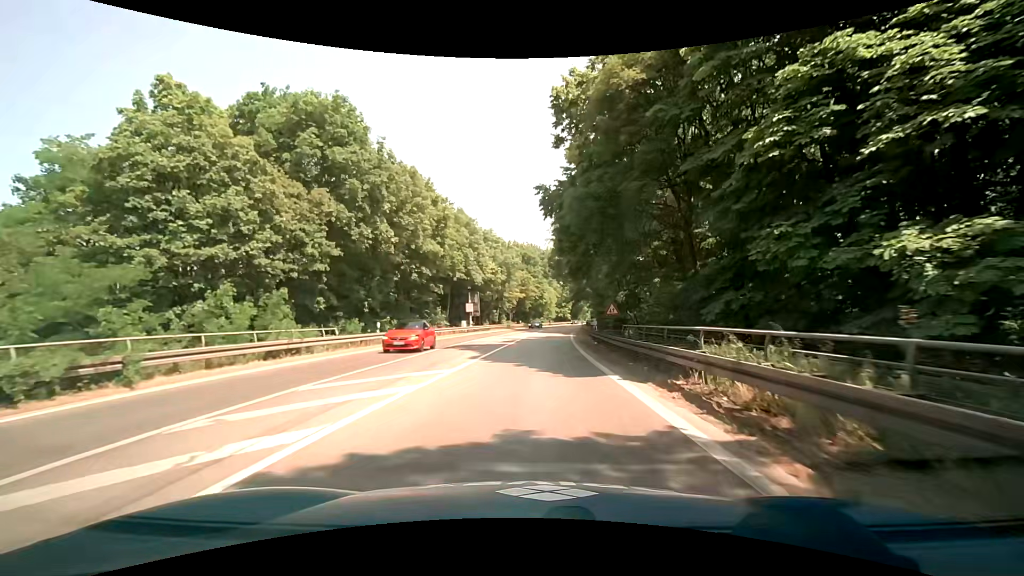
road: trunk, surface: asphalt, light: Day
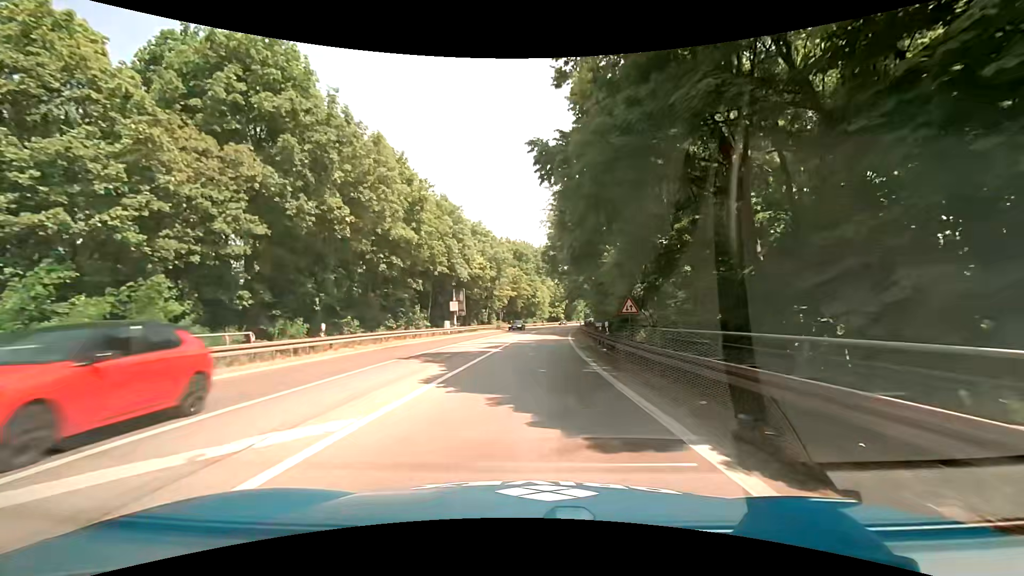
(0.0, +6.6) m; +1°
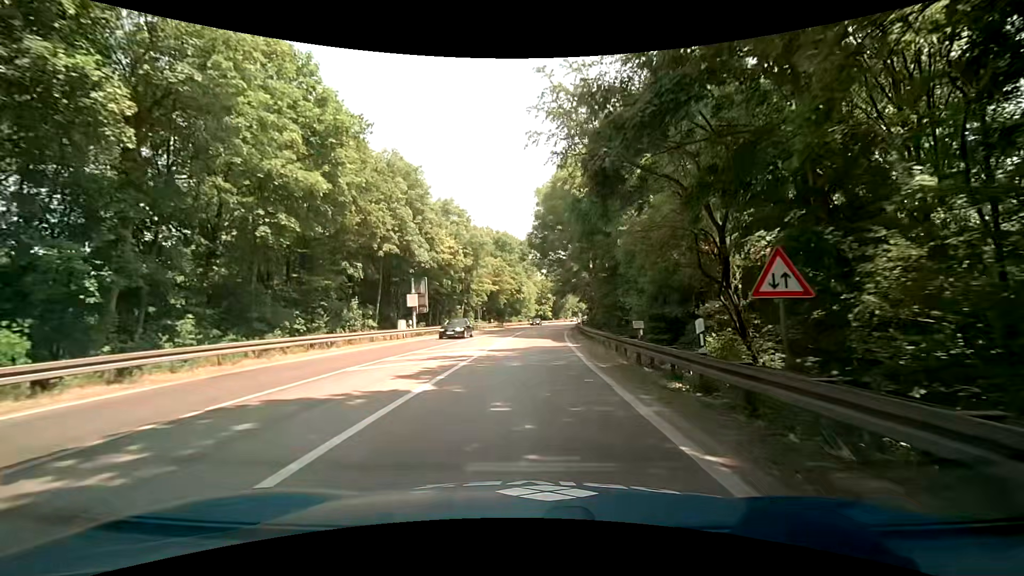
(+0.1, +13.2) m; +2°
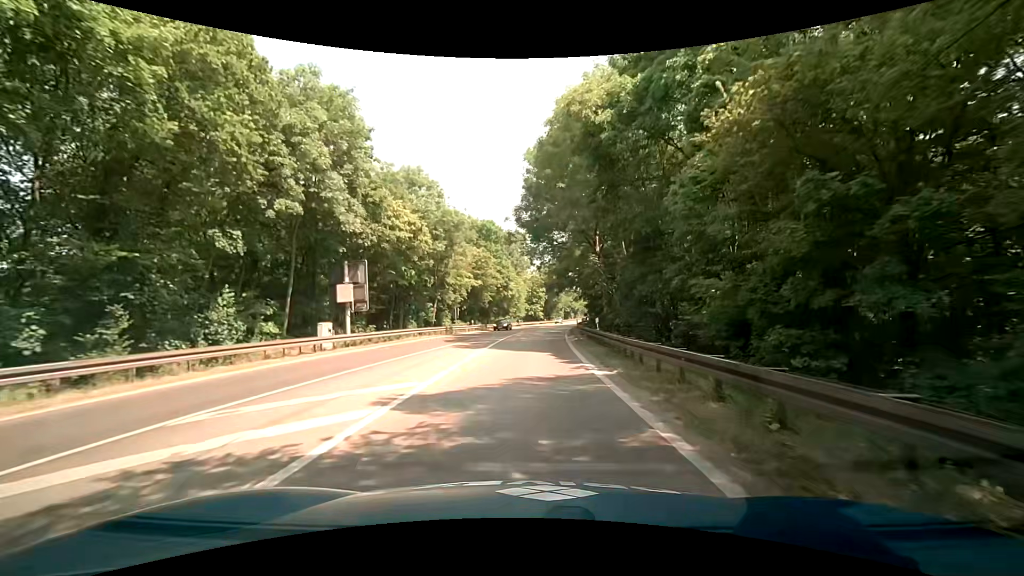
(0.0, +13.2) m; +2°
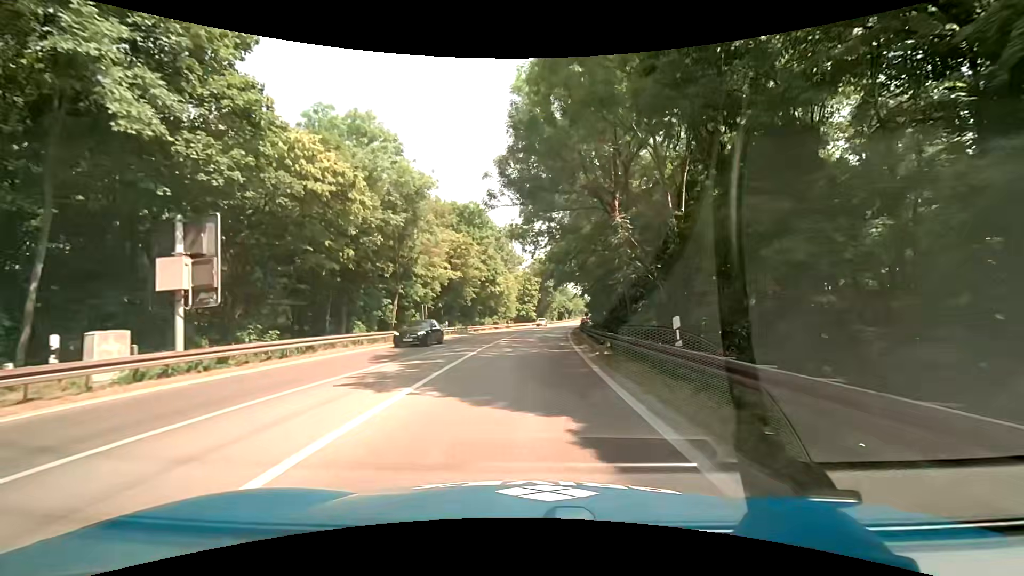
(0.0, +13.2) m; 0°
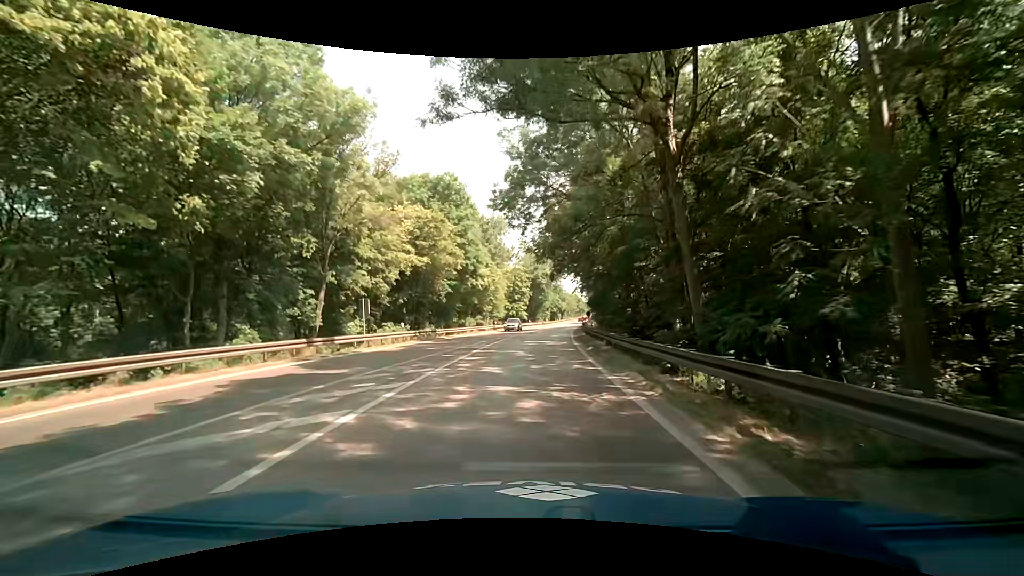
(+0.2, +13.2) m; +1°
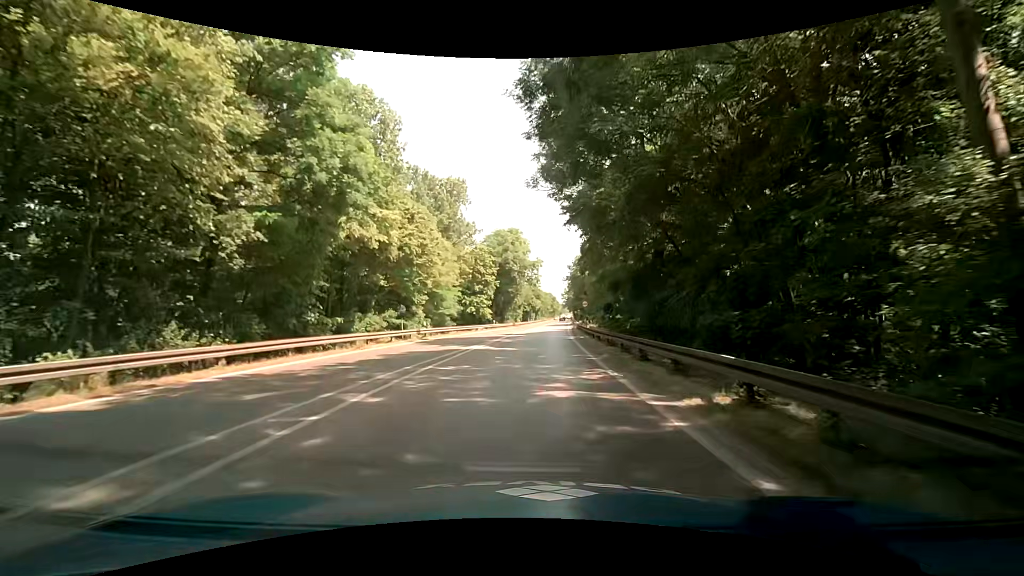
(+1.0, +33.0) m; +4°
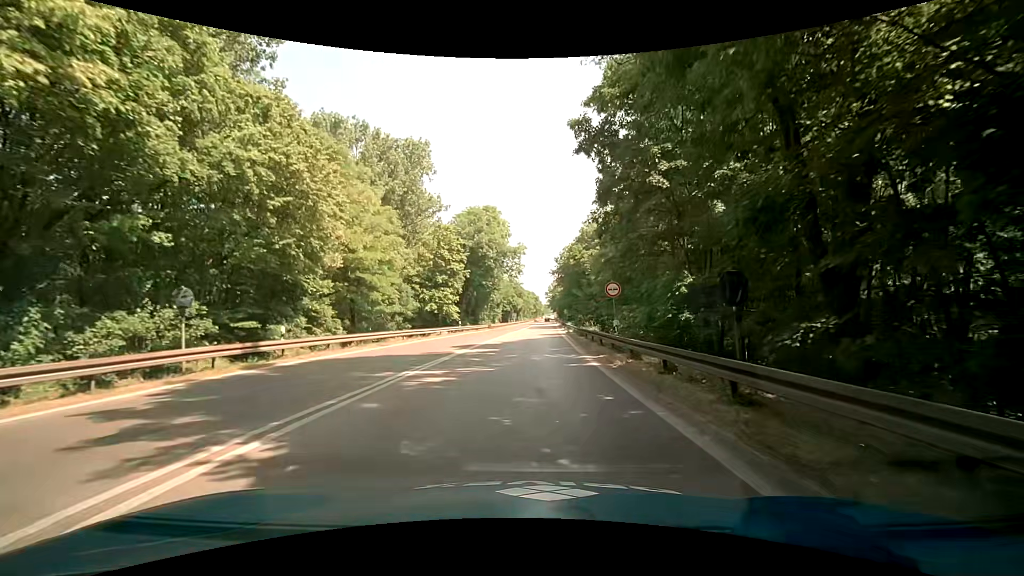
(+0.4, +19.8) m; +1°
(0, +10) (+1, +20) (+1, +30) (+2, +40) (+2, +50) (+3, +60) (+3, +70) (+4, +80) (+4, +90) (+5, +100) m
